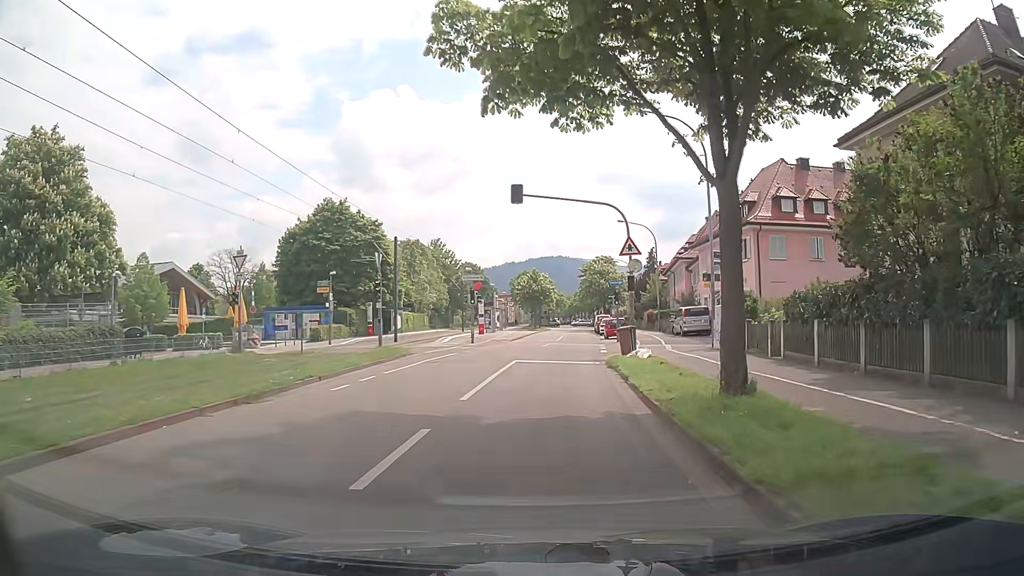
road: residential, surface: asphalt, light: Day
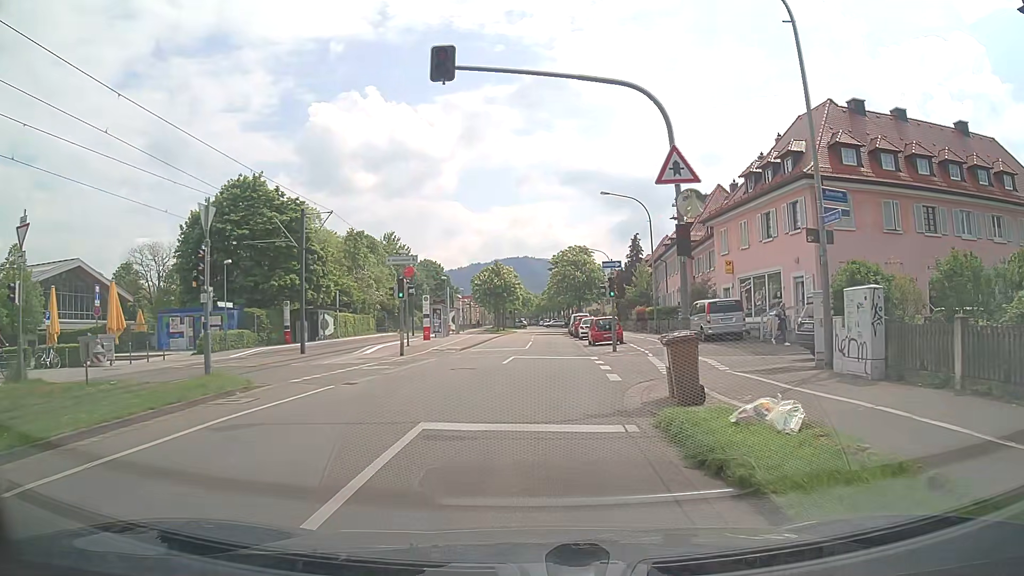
(+0.5, +13.1) m; +4°
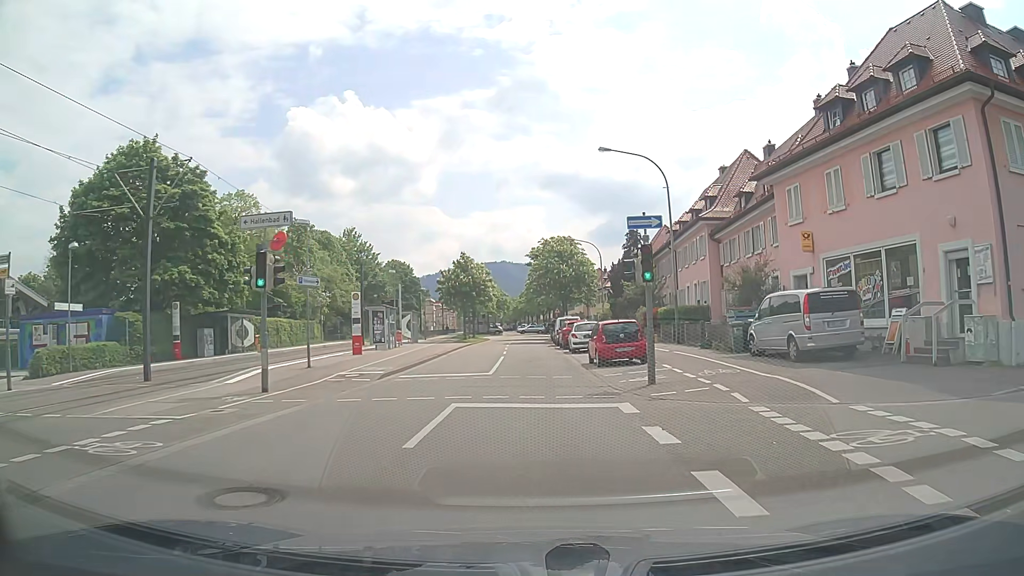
(0.0, +13.0) m; +1°
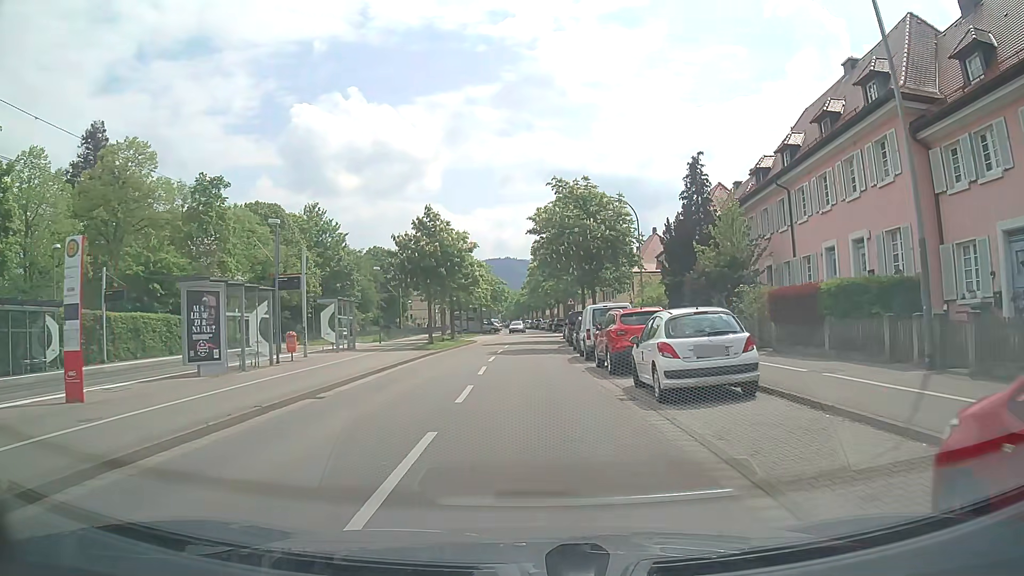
(-0.3, +21.6) m; -1°
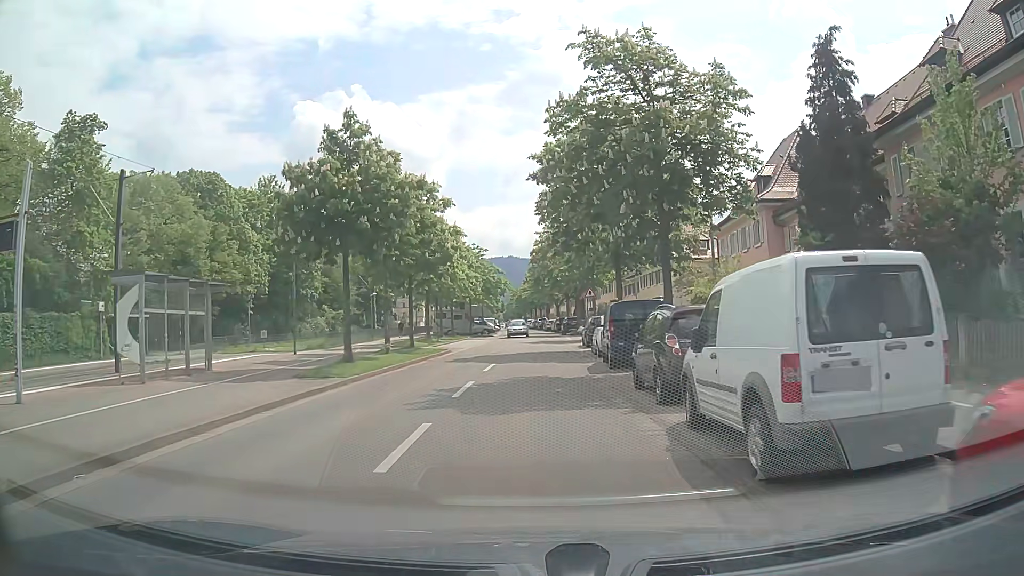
(+0.1, +17.3) m; 0°
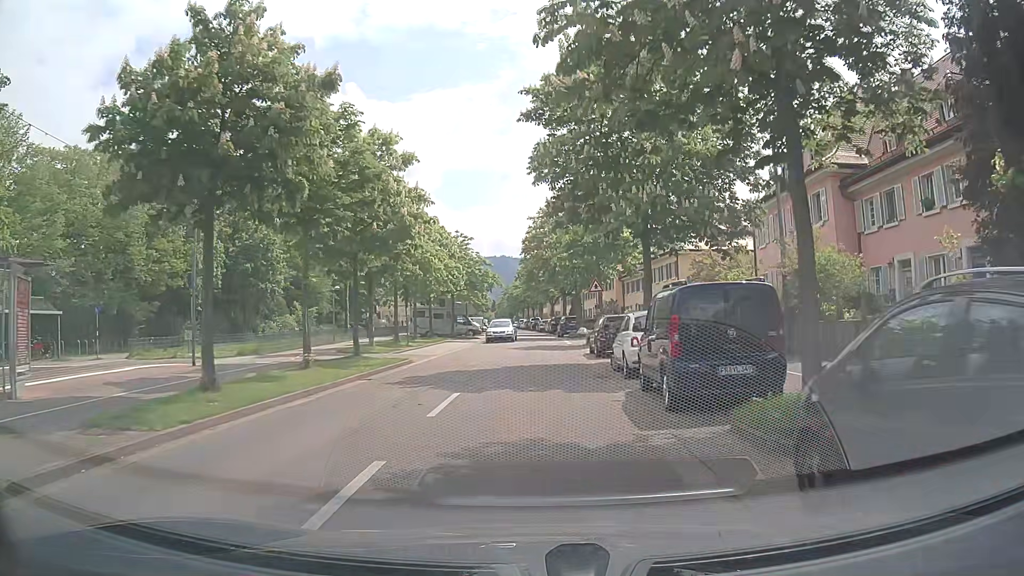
(0.0, +8.6) m; +1°
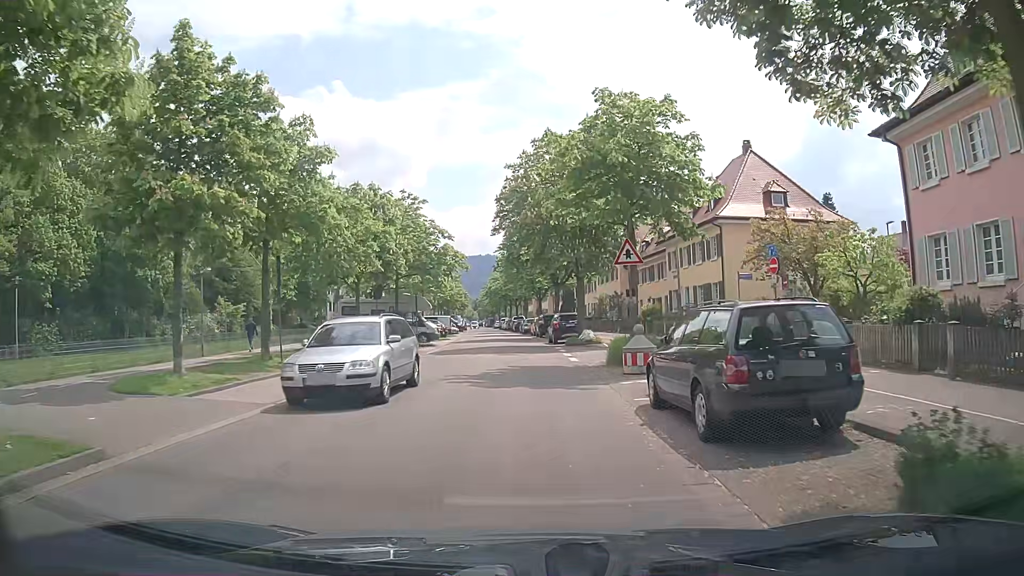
(+0.1, +17.0) m; +1°
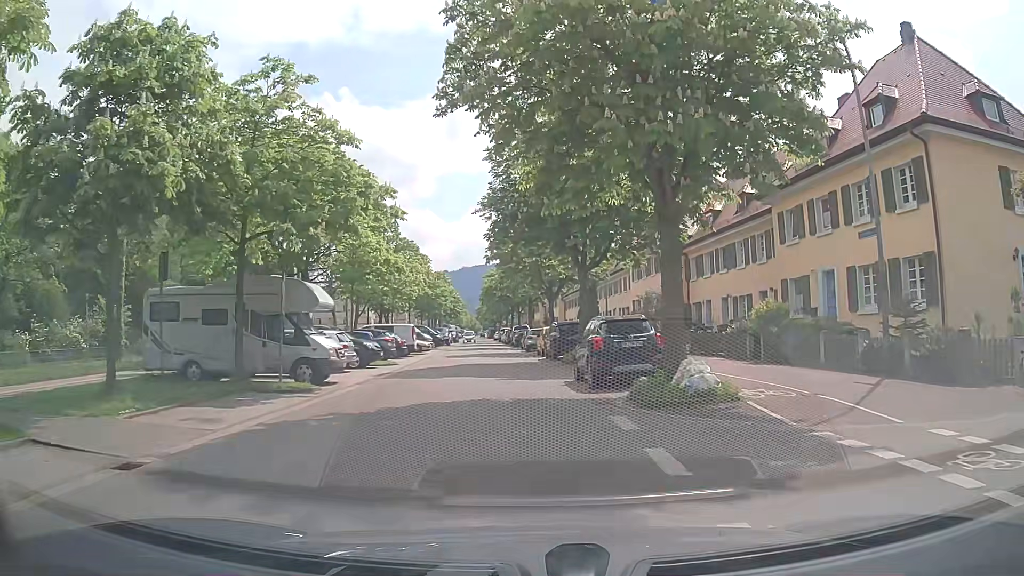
(0.0, +21.2) m; -1°
(0, +10) (0, +20) (-1, +30) (-1, +40) (-2, +50) (-3, +60) (-4, +70) (-4, +80) (-5, +90) (-6, +100) m
